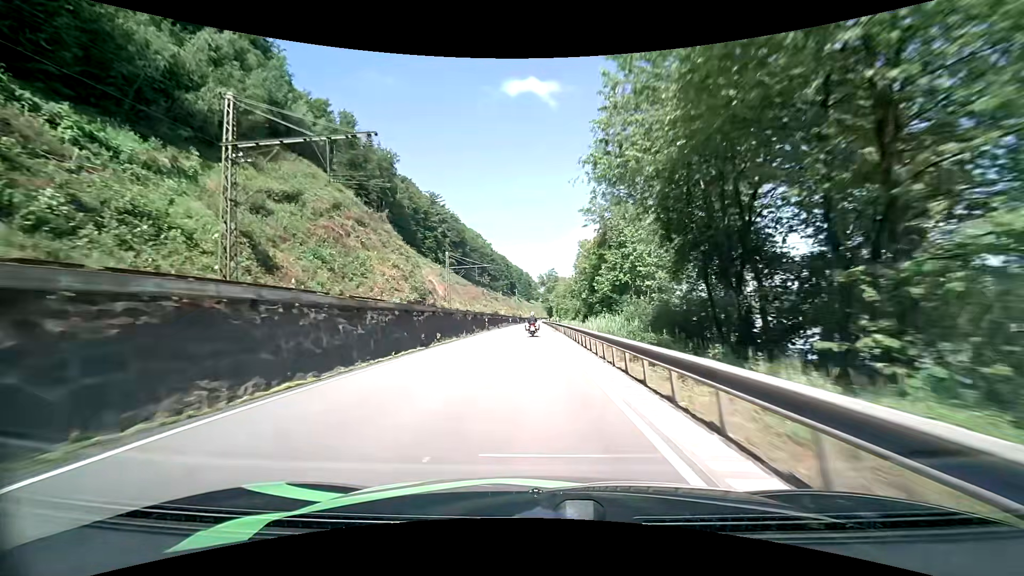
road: primary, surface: asphalt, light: Day
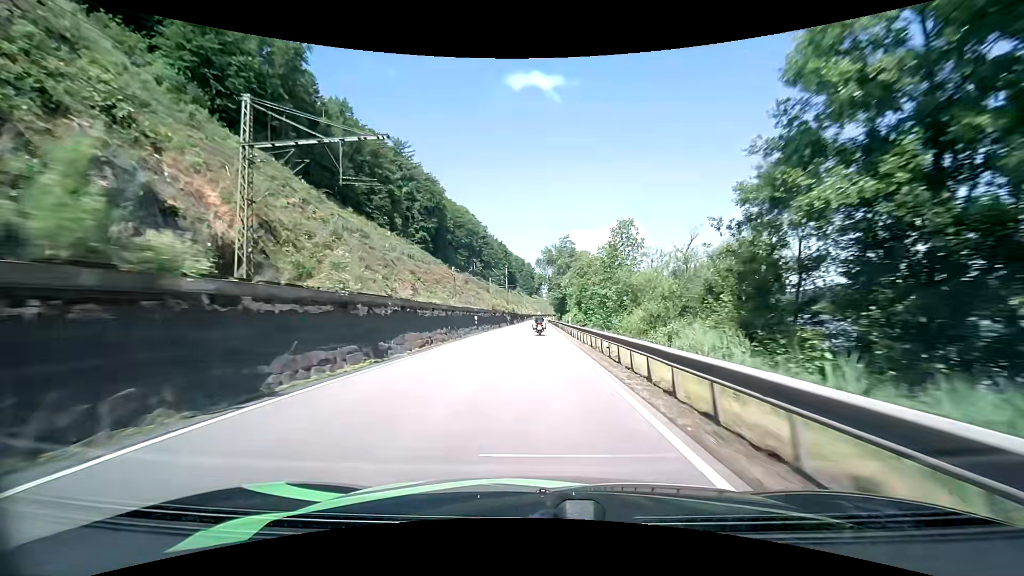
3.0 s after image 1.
(-0.5, +61.4) m; -1°
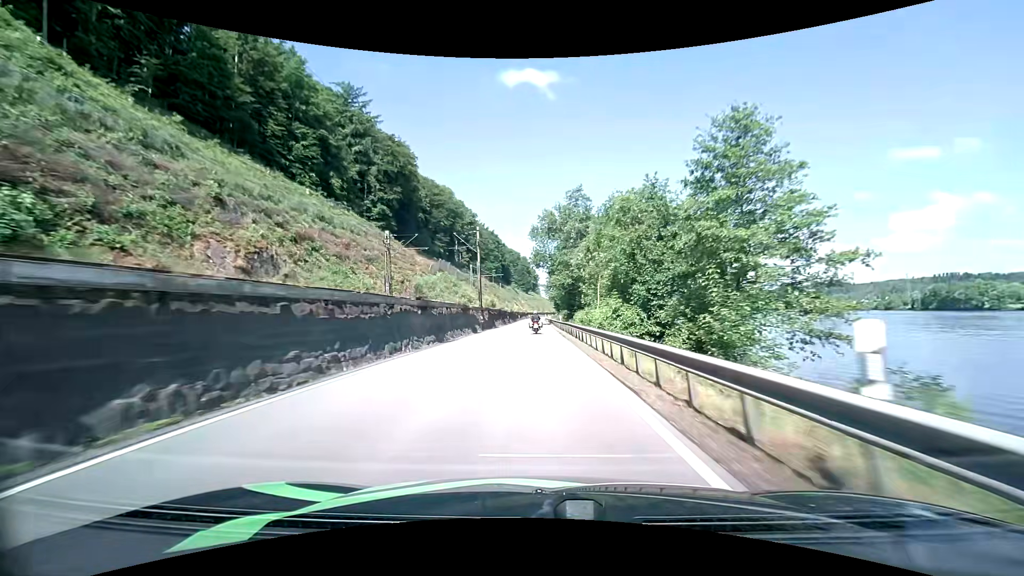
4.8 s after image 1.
(+0.2, +37.4) m; +1°
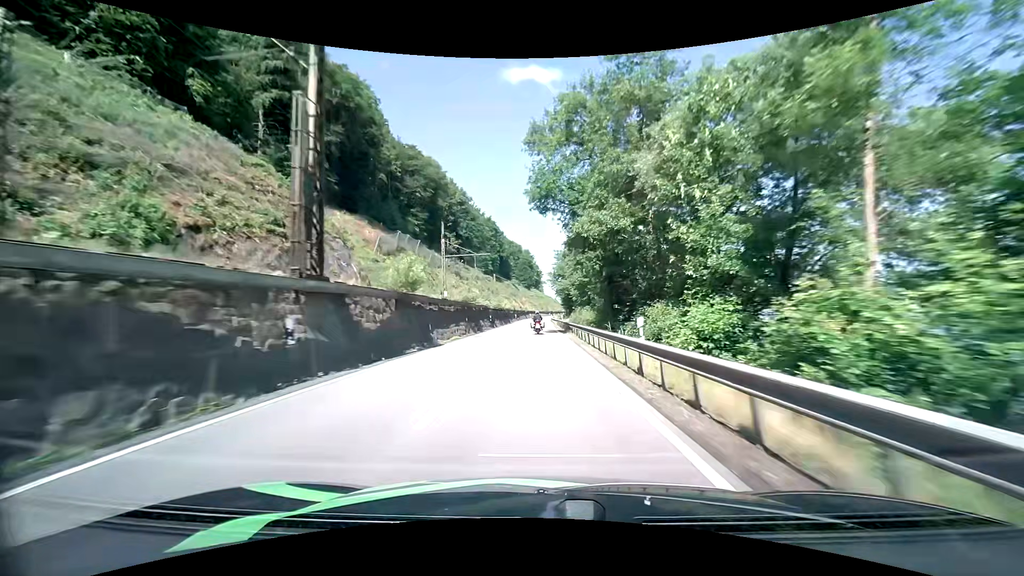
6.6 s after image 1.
(-0.2, +38.3) m; 0°
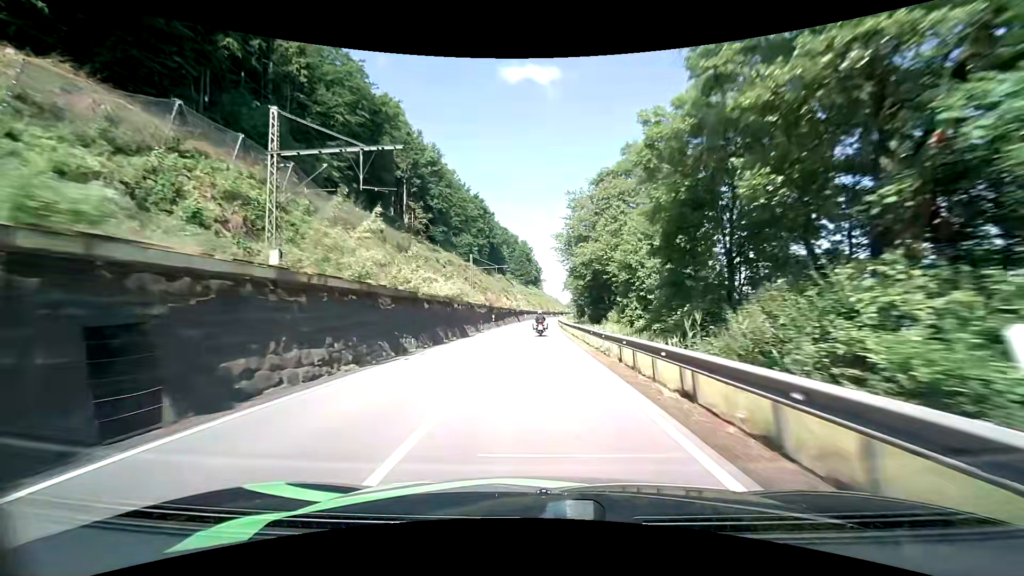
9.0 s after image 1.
(-0.1, +51.3) m; 0°
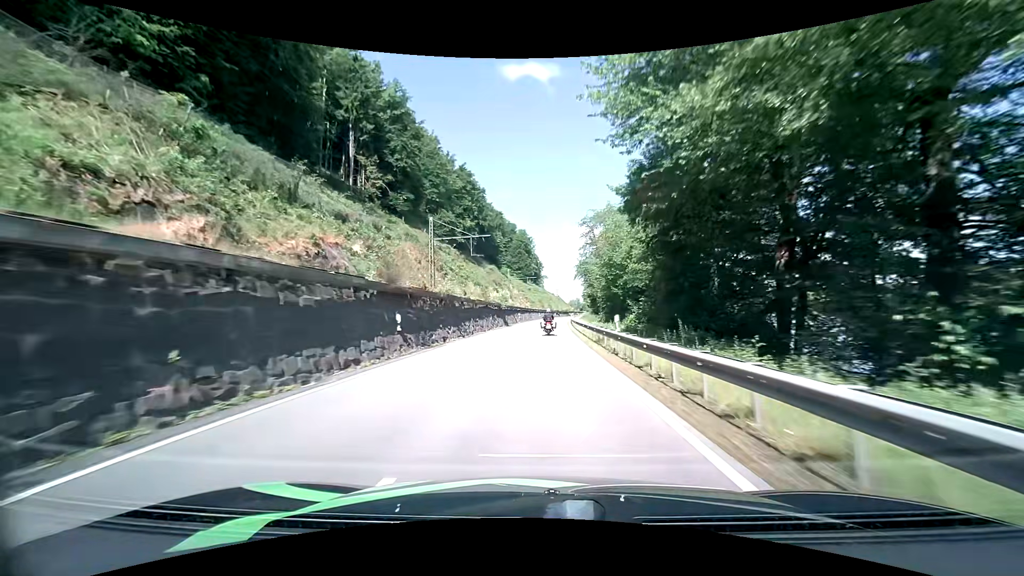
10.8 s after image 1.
(+0.1, +38.0) m; 0°
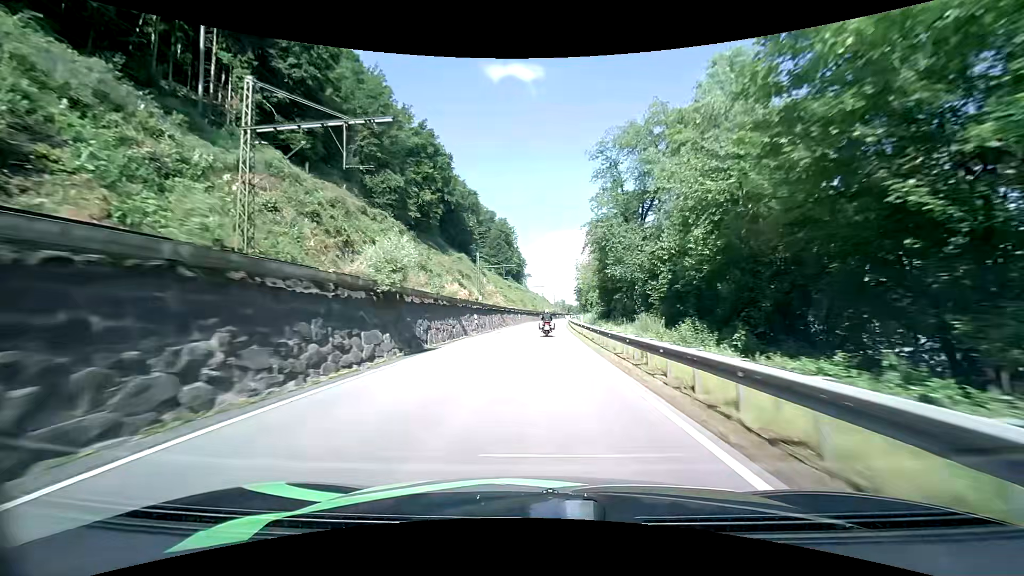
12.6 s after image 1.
(+0.5, +37.5) m; +2°
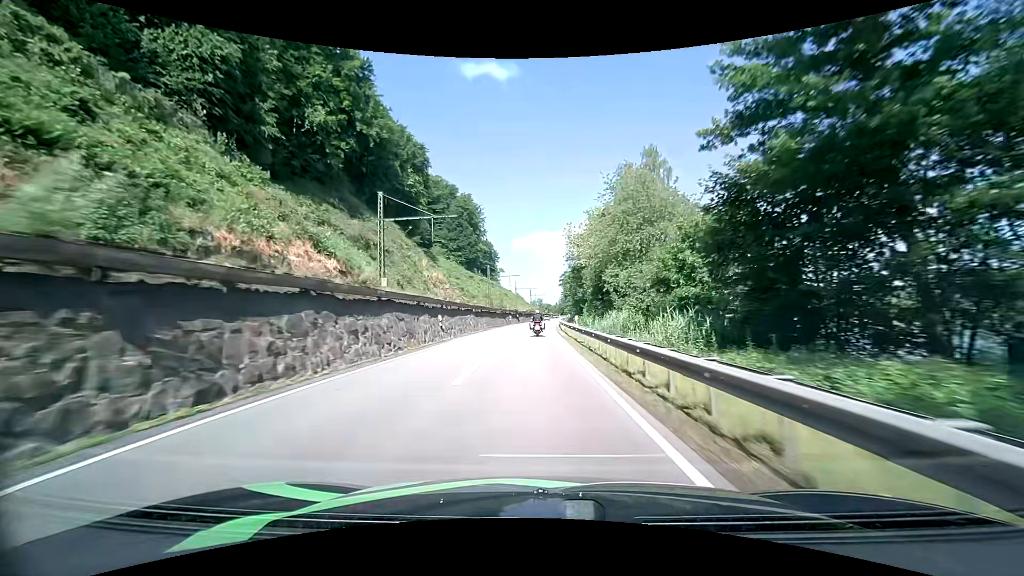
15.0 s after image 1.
(+1.1, +48.3) m; +3°
(0, +10) (0, +20) (0, +30) (0, +40) (0, +50) (0, +60) (0, +70) (+1, +80) (+1, +90) (+2, +100) m
